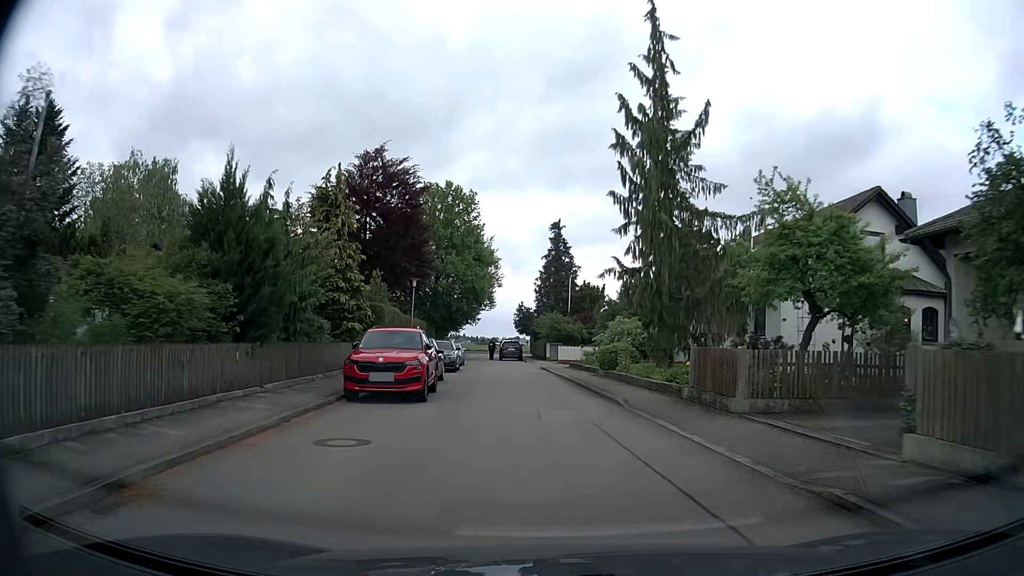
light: Day
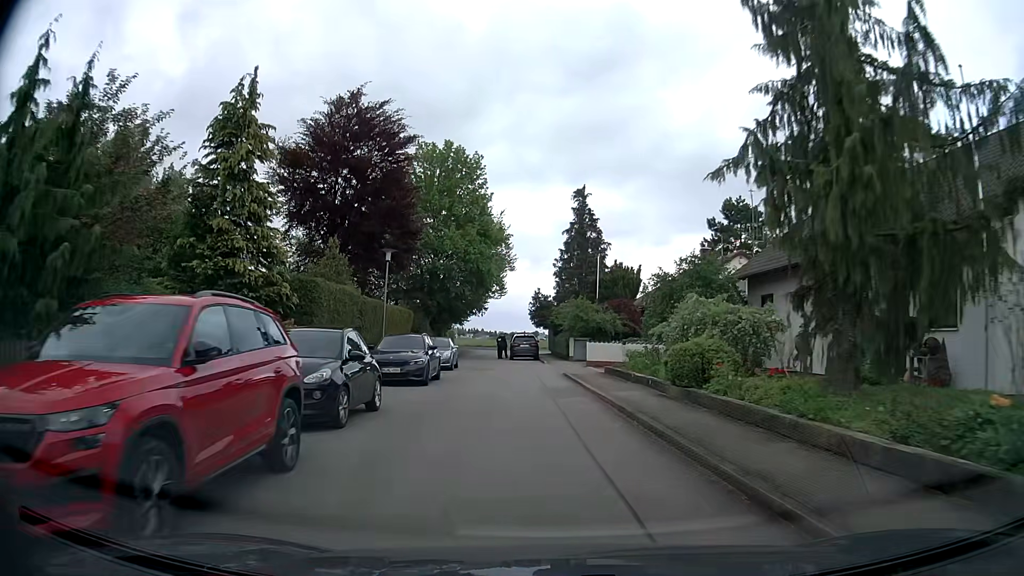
(-0.1, +11.4) m; -2°
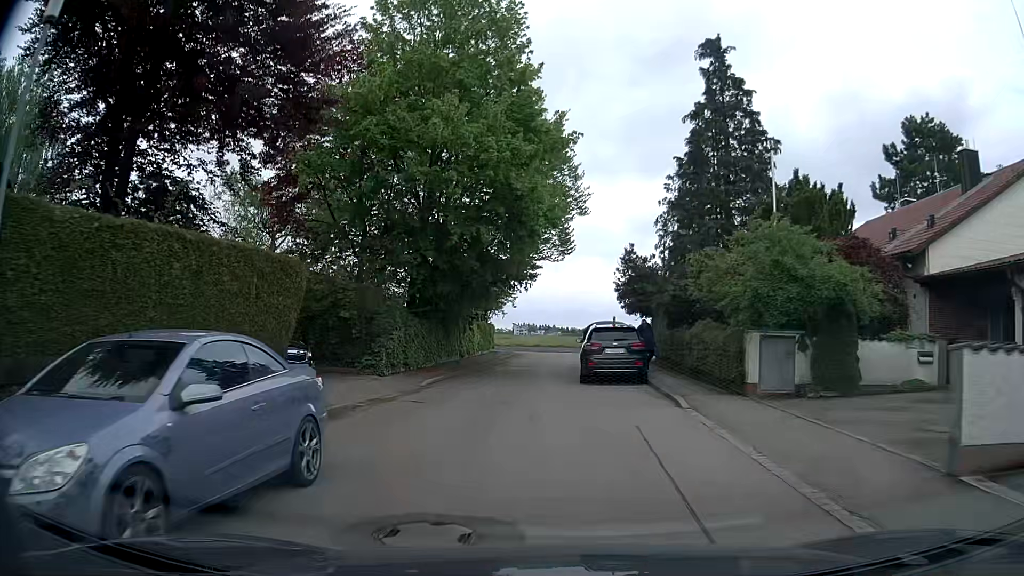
(-0.9, +24.8) m; -6°
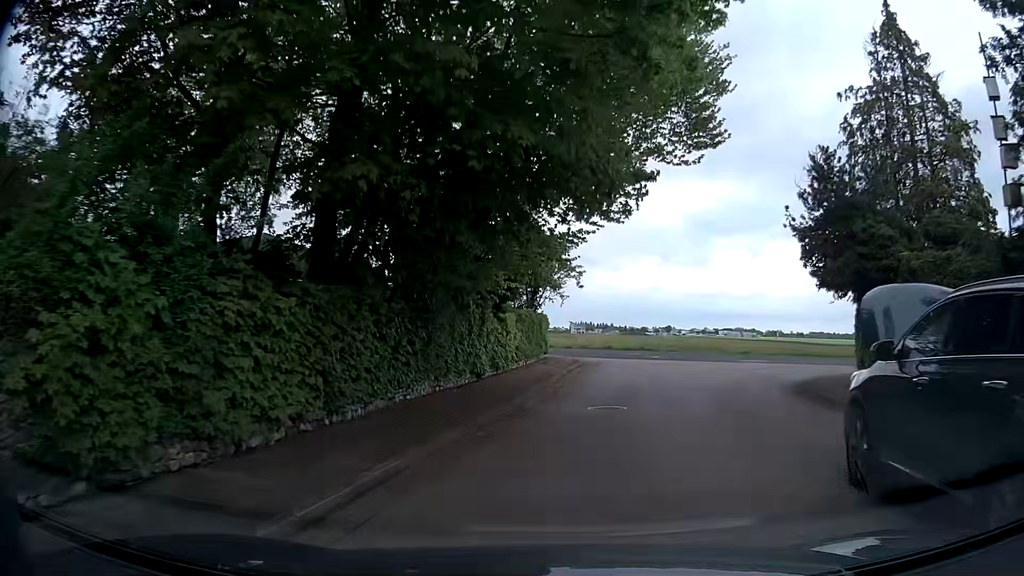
(-0.9, +16.5) m; -5°
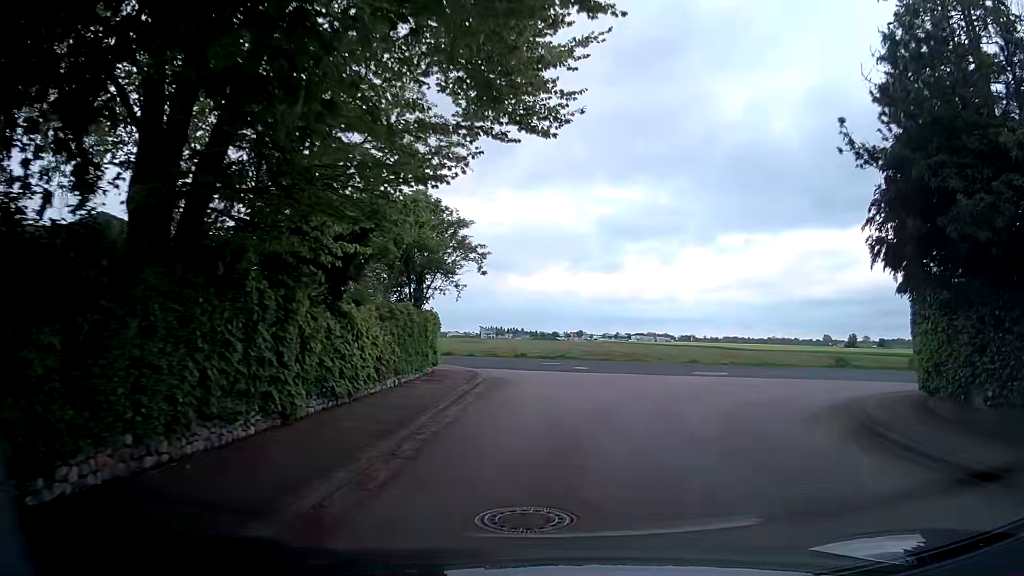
(+0.4, +7.4) m; +6°
